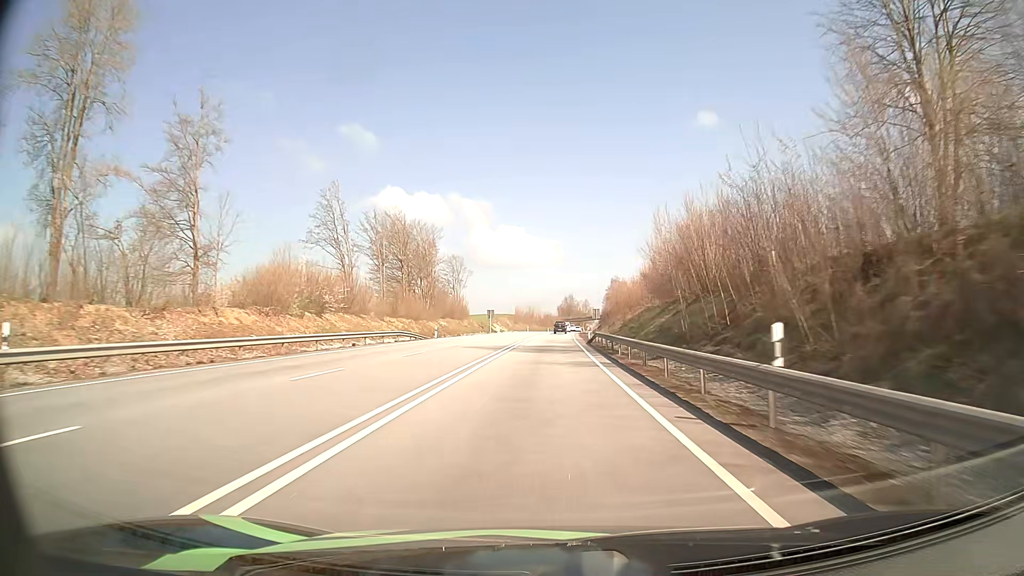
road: primary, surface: asphalt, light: Day
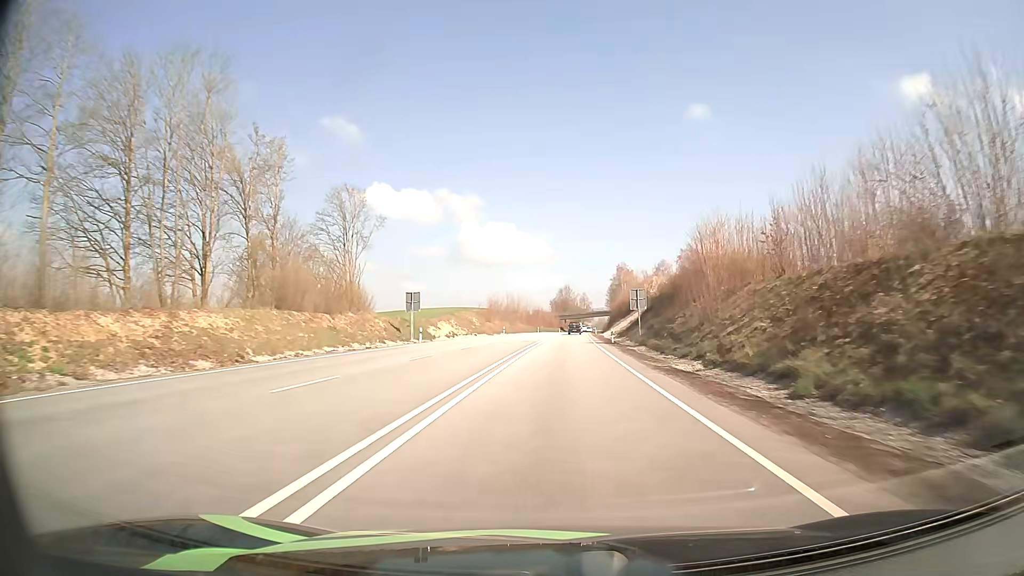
(+0.3, +62.1) m; +1°
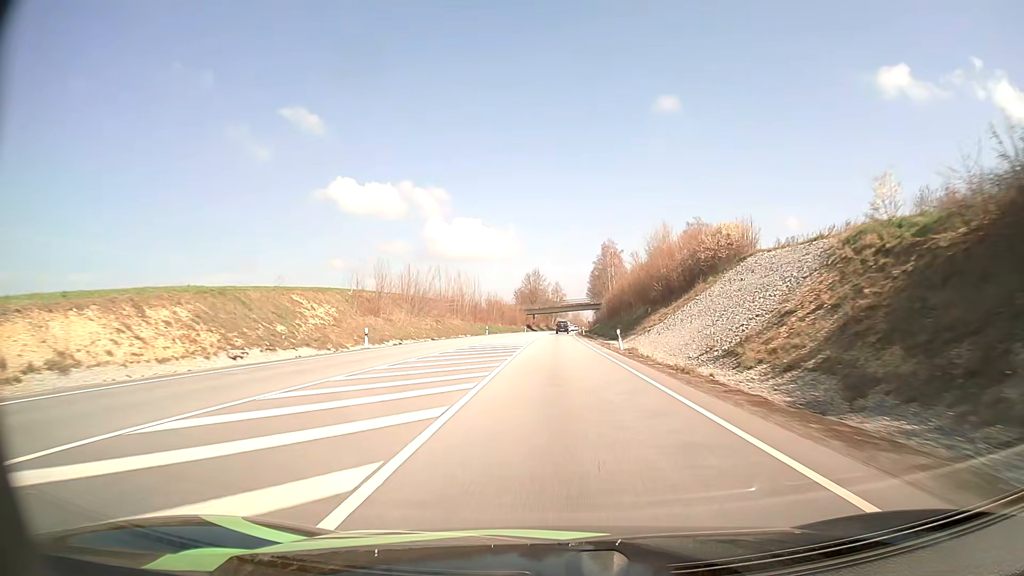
(+1.4, +62.3) m; +3°
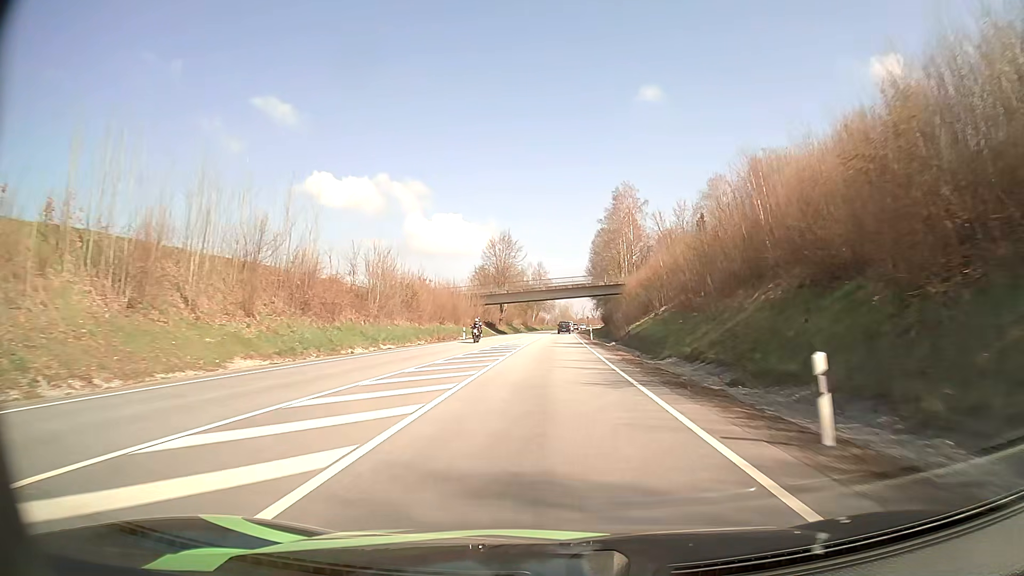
(+1.1, +77.5) m; +1°
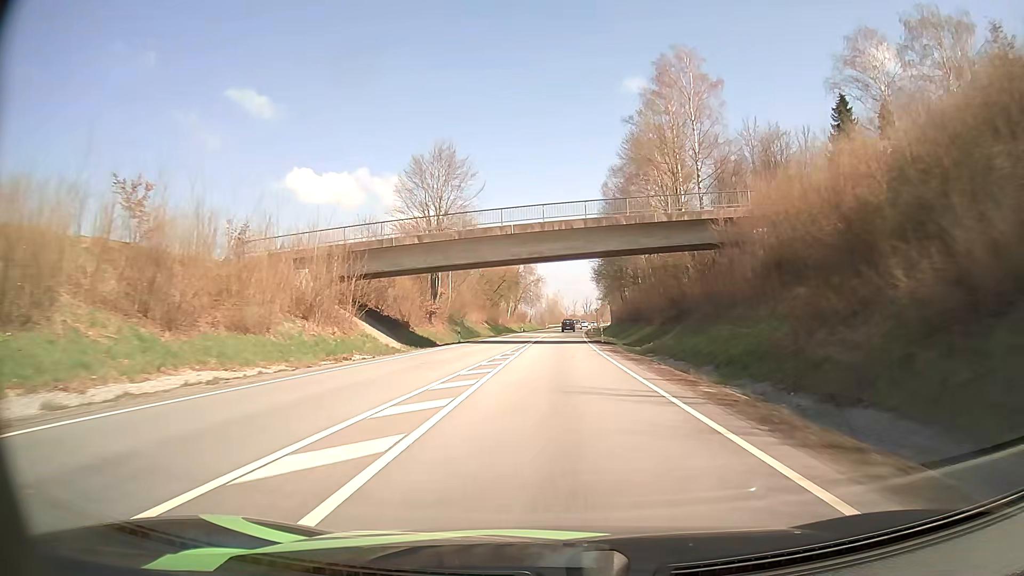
(+0.5, +61.3) m; +1°
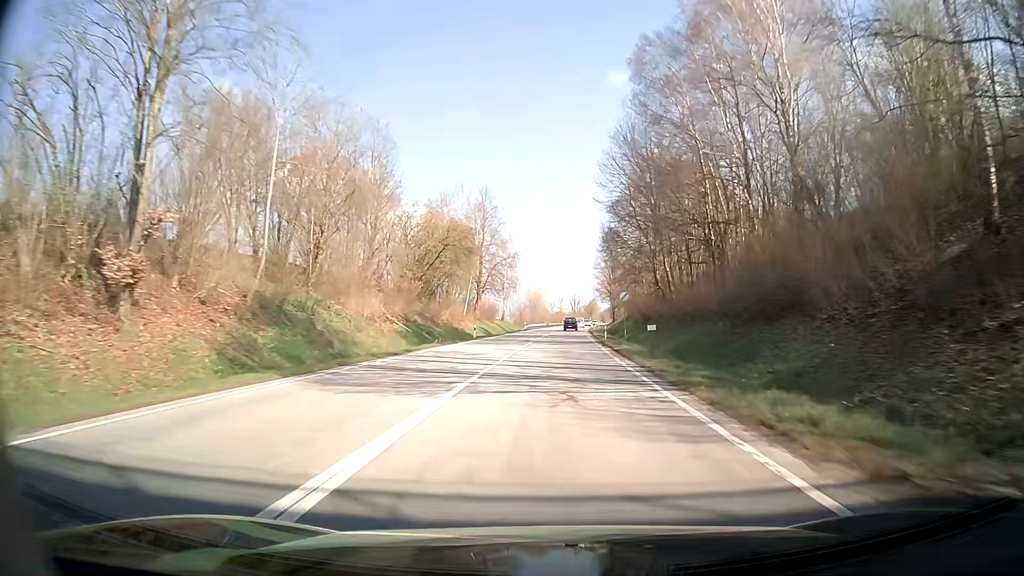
(+0.5, +45.1) m; +1°
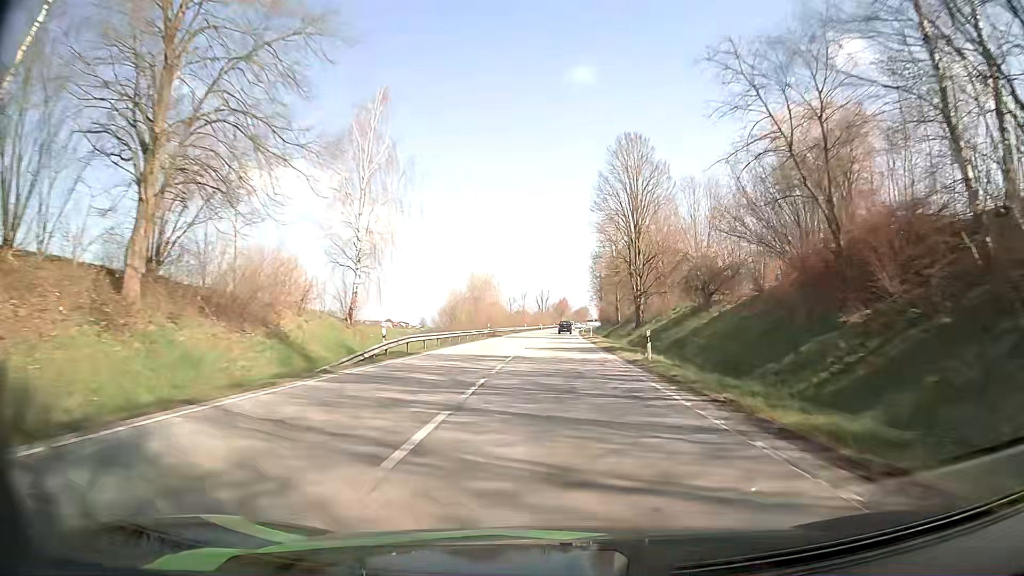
(+2.2, +72.8) m; +3°
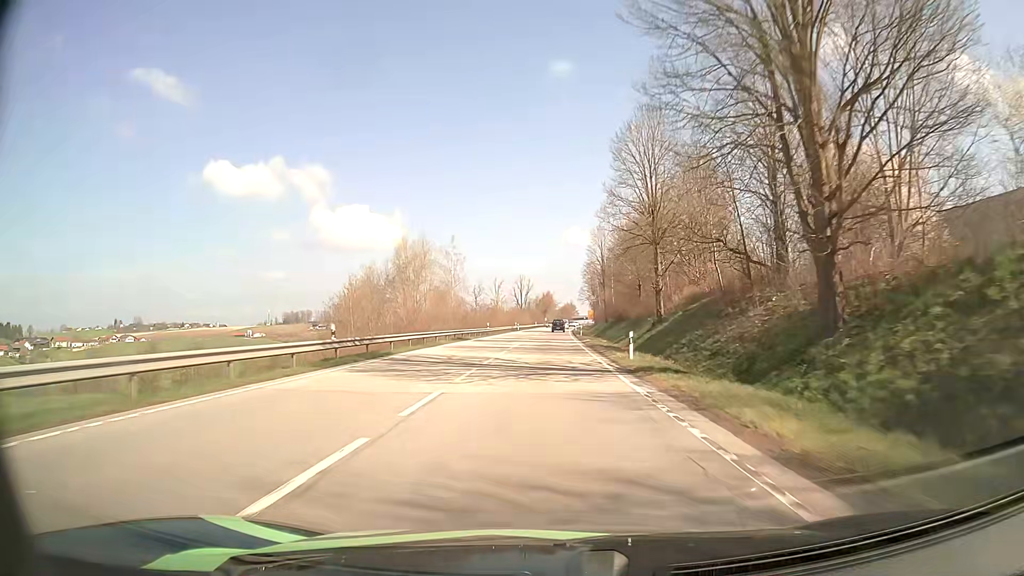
(+1.1, +44.8) m; +2°
(0, +10) (0, +20) (0, +30) (0, +40) (0, +50) (0, +60) (0, +70) (+1, +80) (+1, +90) (+1, +100) m
